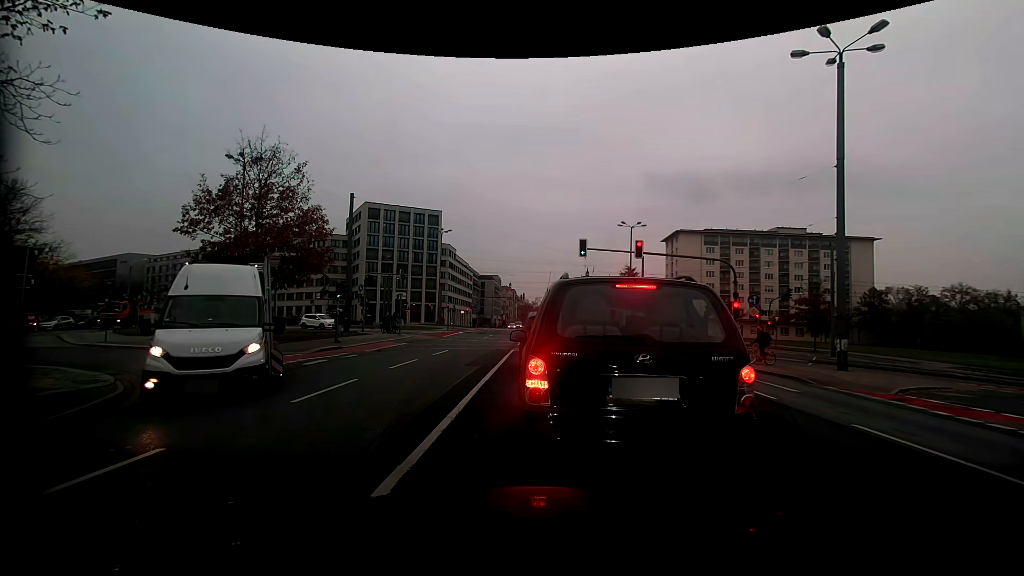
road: secondary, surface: asphalt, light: Day
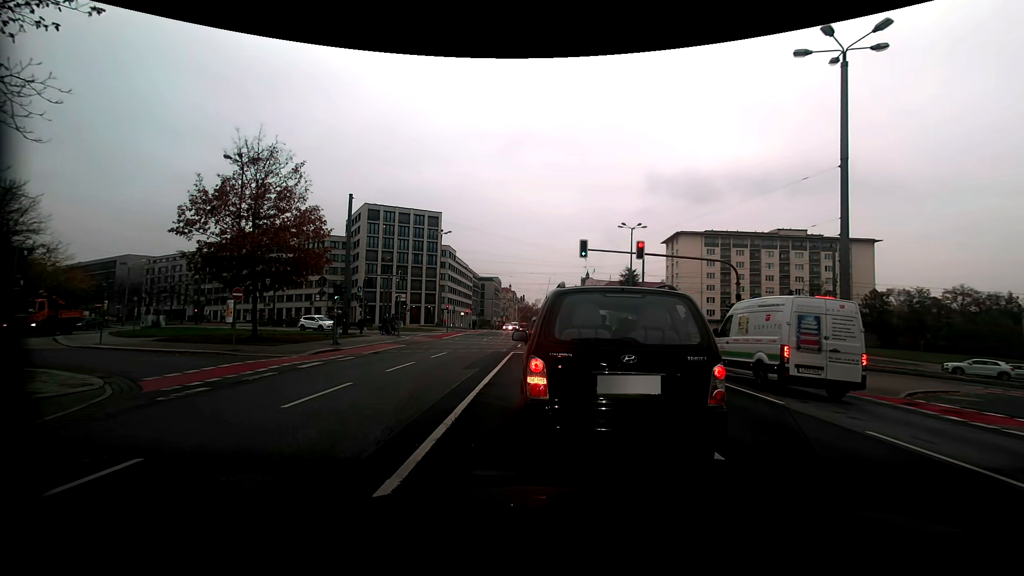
(0.0, +0.4) m; 0°
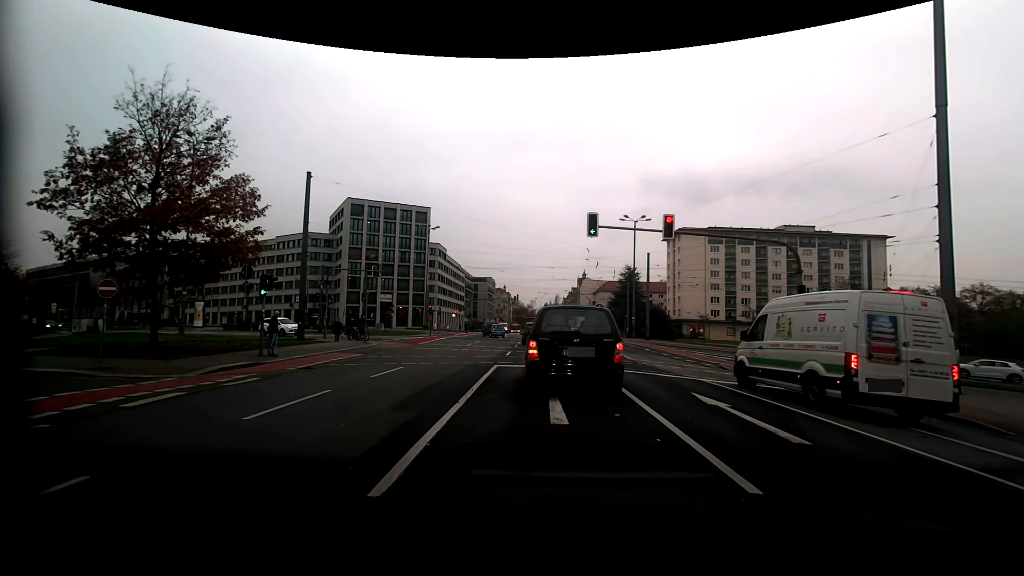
(-0.2, +7.4) m; -1°
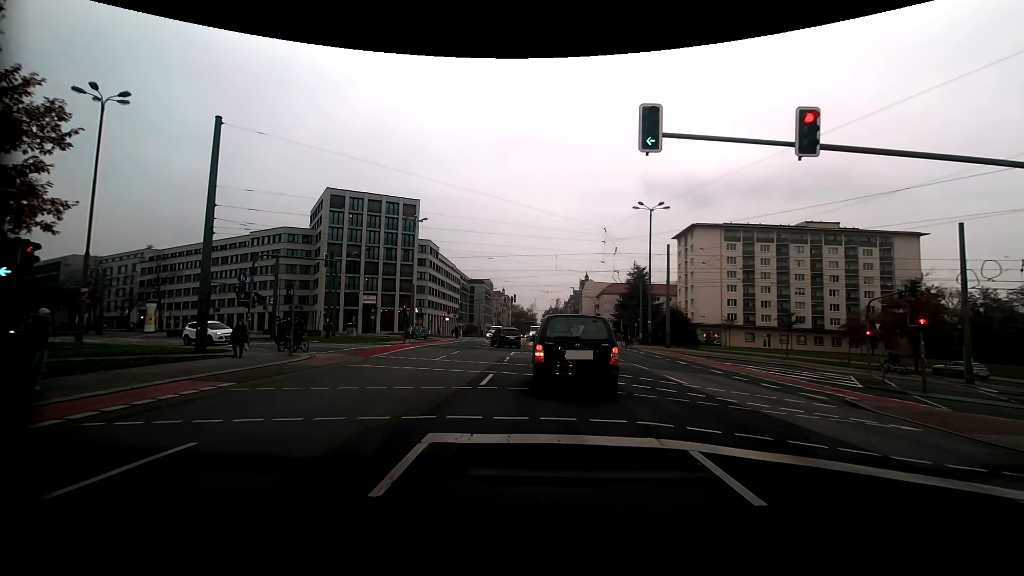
(-0.1, +10.7) m; -1°
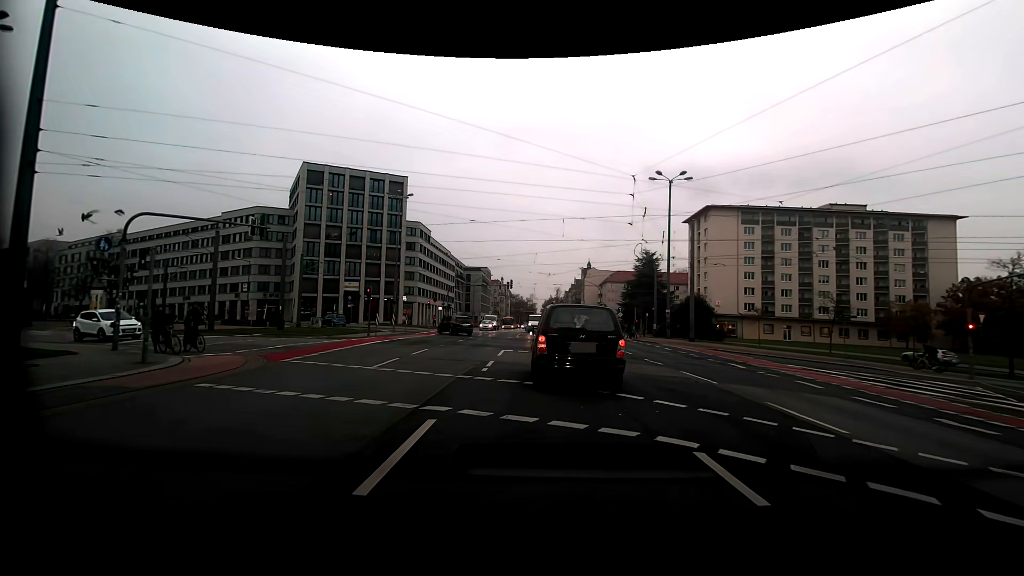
(0.0, +8.9) m; 0°
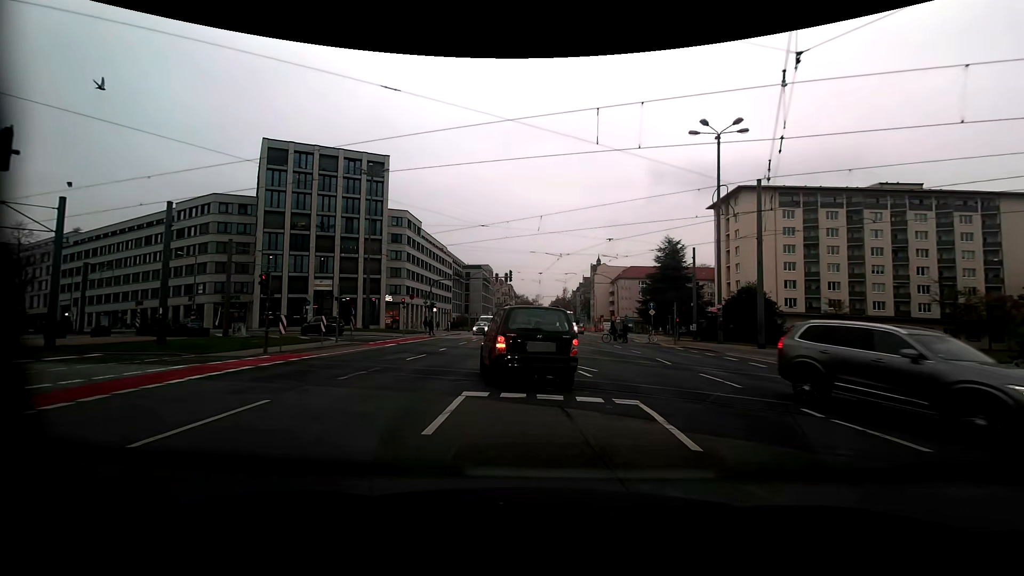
(-0.1, +13.2) m; -1°
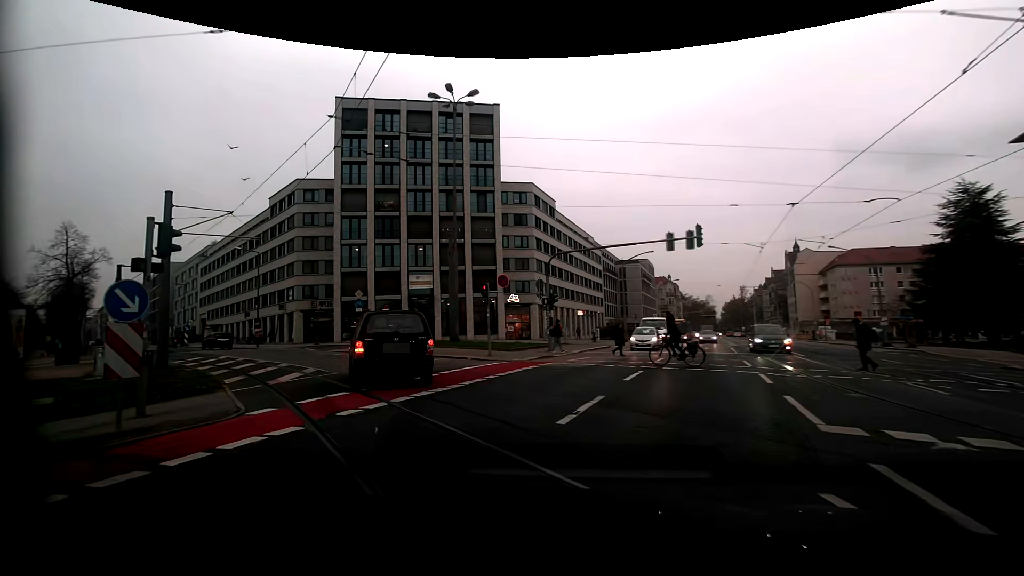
(-2.4, +23.1) m; -18°
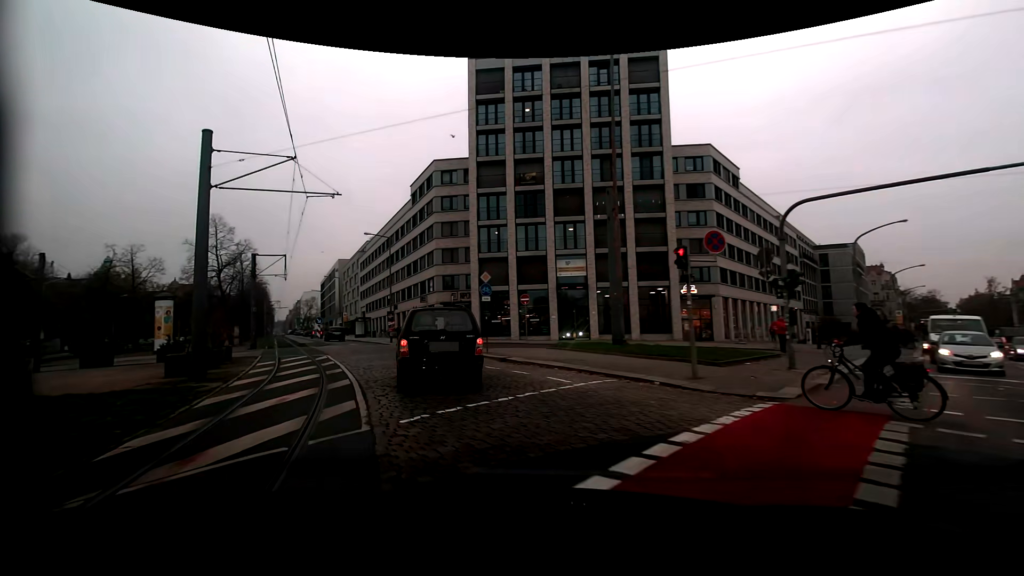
(-1.5, +9.8) m; -18°
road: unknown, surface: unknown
